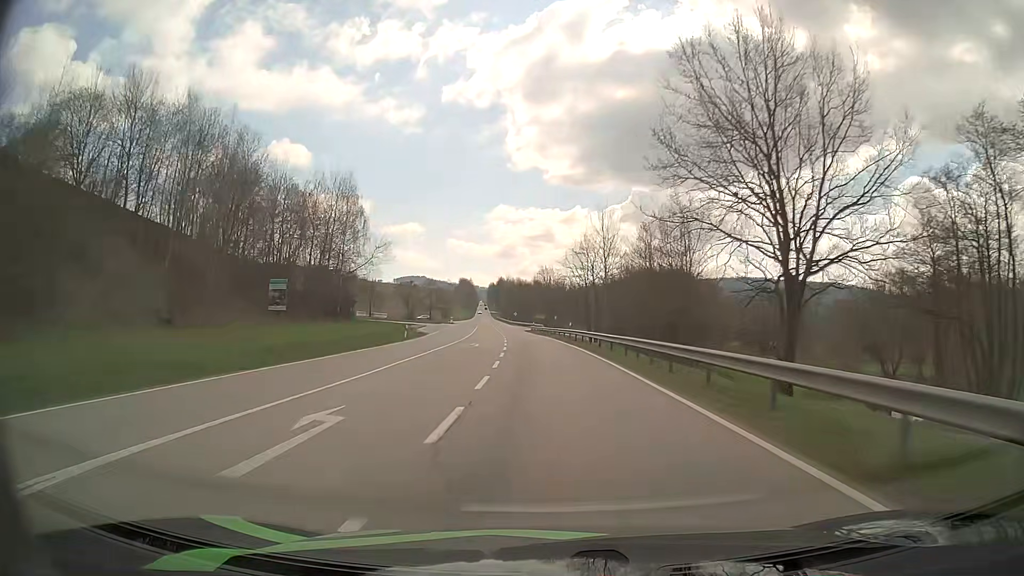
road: secondary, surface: asphalt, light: Day
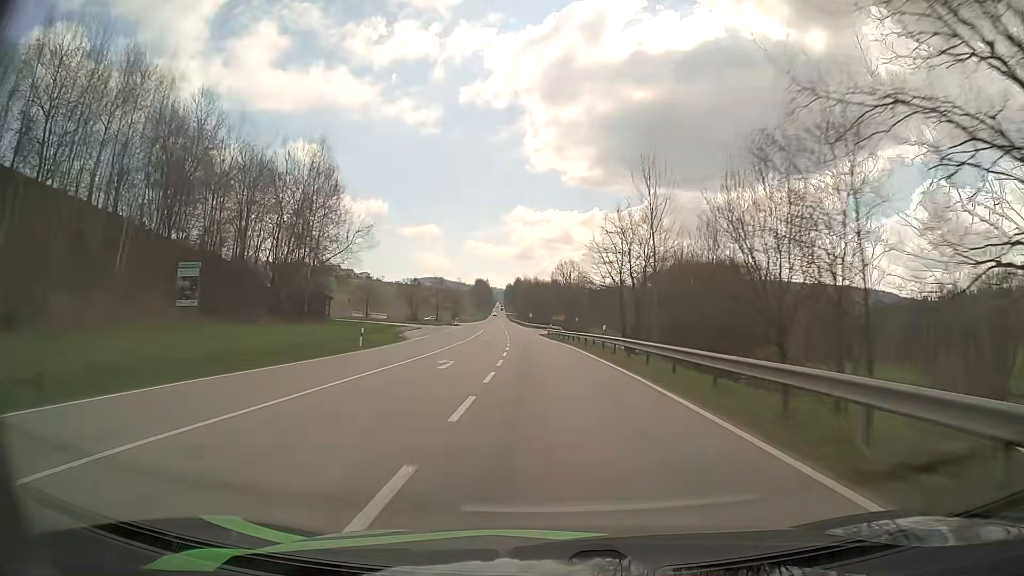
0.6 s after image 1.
(-0.3, +16.4) m; -2°
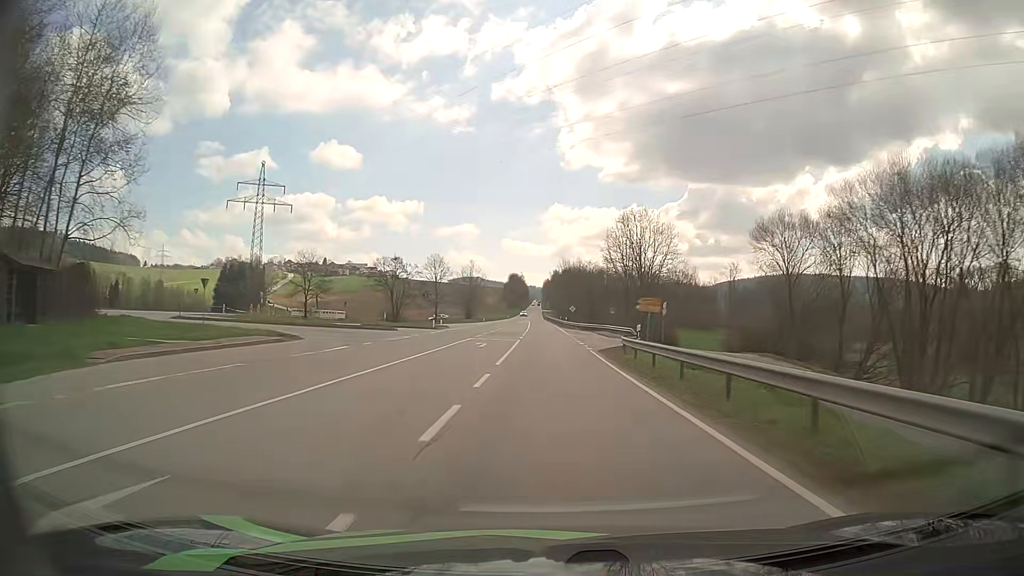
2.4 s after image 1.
(-1.5, +49.6) m; -3°
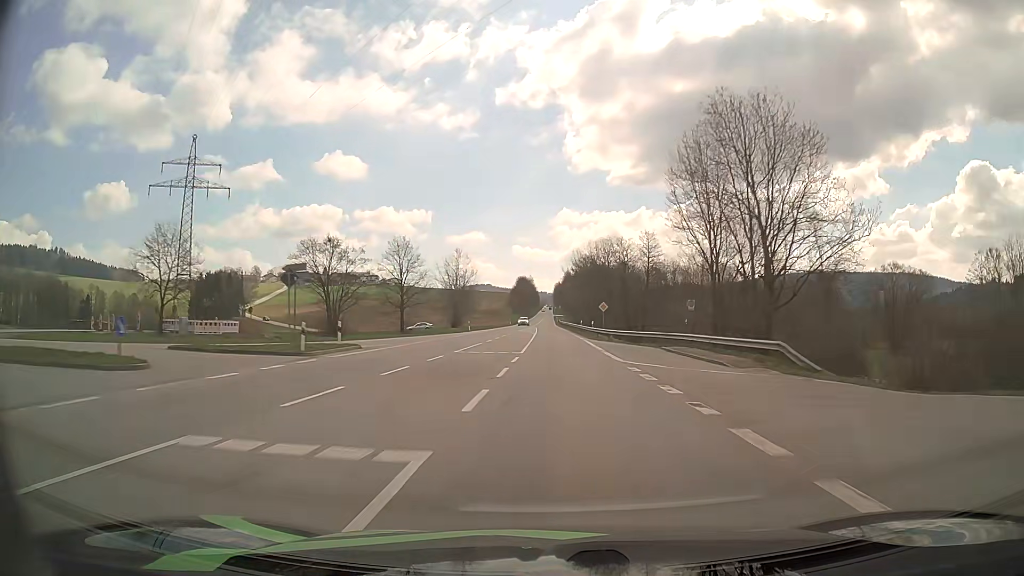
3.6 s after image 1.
(-0.4, +33.5) m; -1°
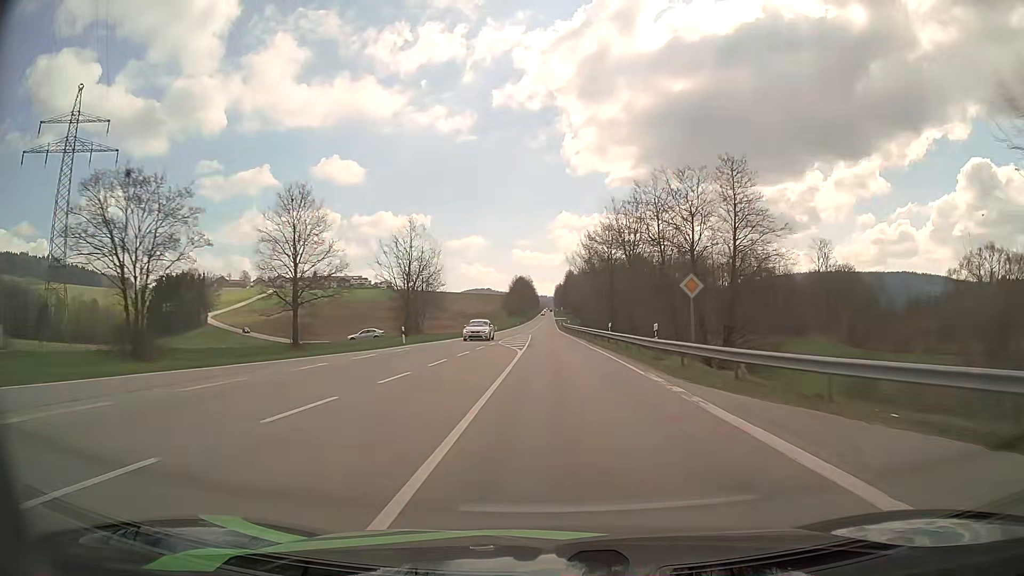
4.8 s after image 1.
(0.0, +33.2) m; 0°
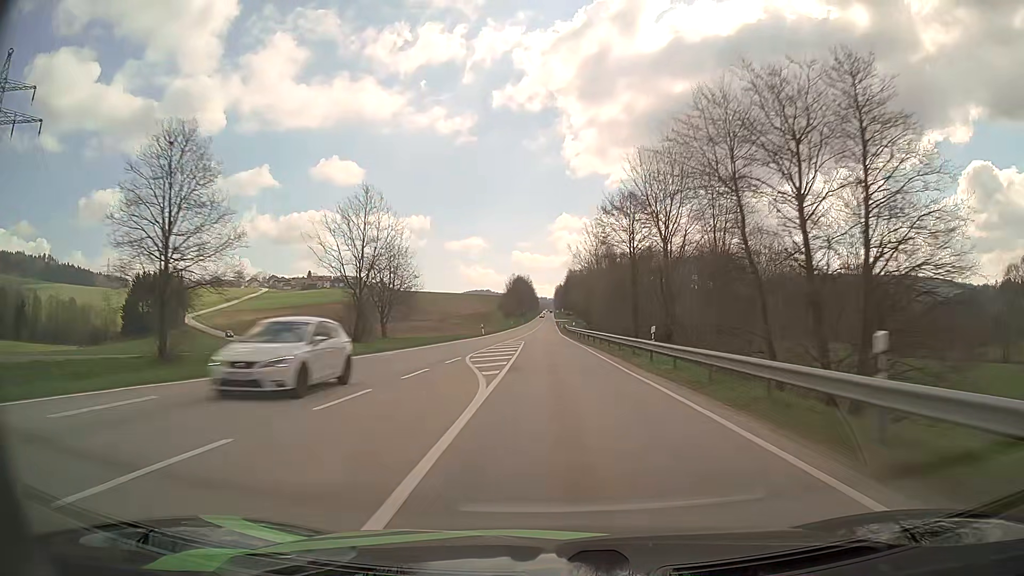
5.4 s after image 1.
(0.0, +16.5) m; 0°
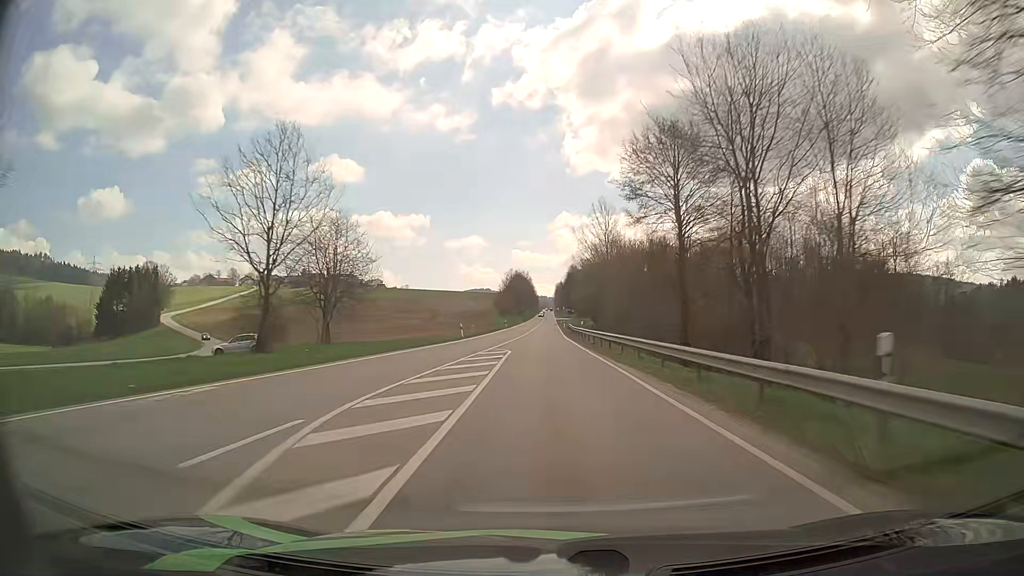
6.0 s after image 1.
(+0.1, +16.5) m; 0°
